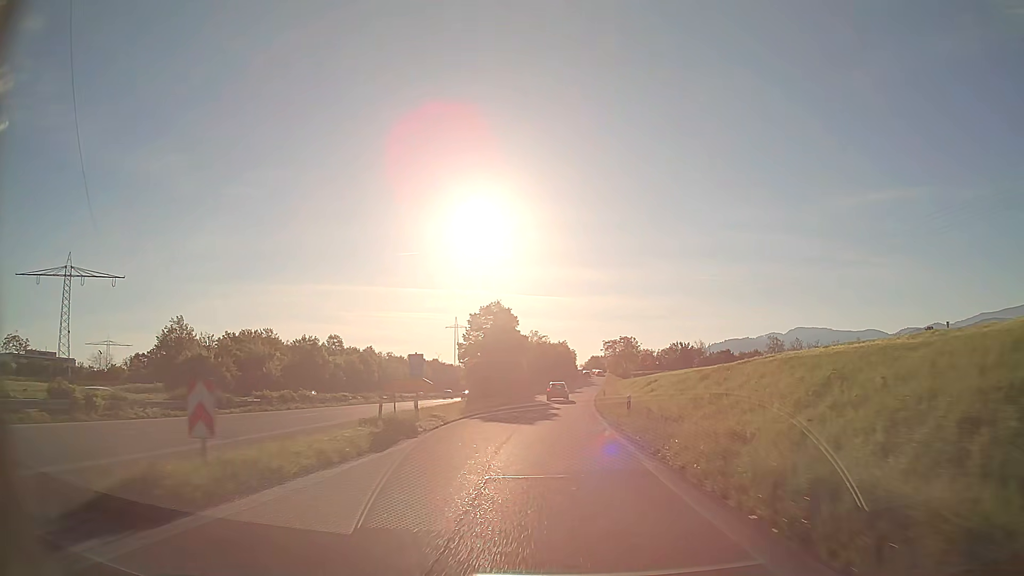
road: trunk_link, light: Day
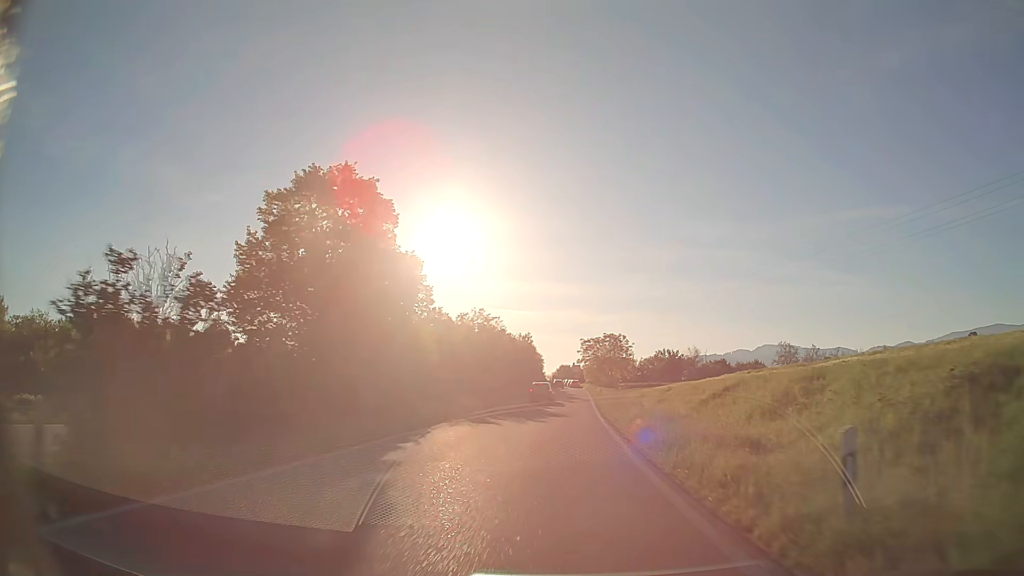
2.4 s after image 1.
(+0.8, +43.0) m; +3°
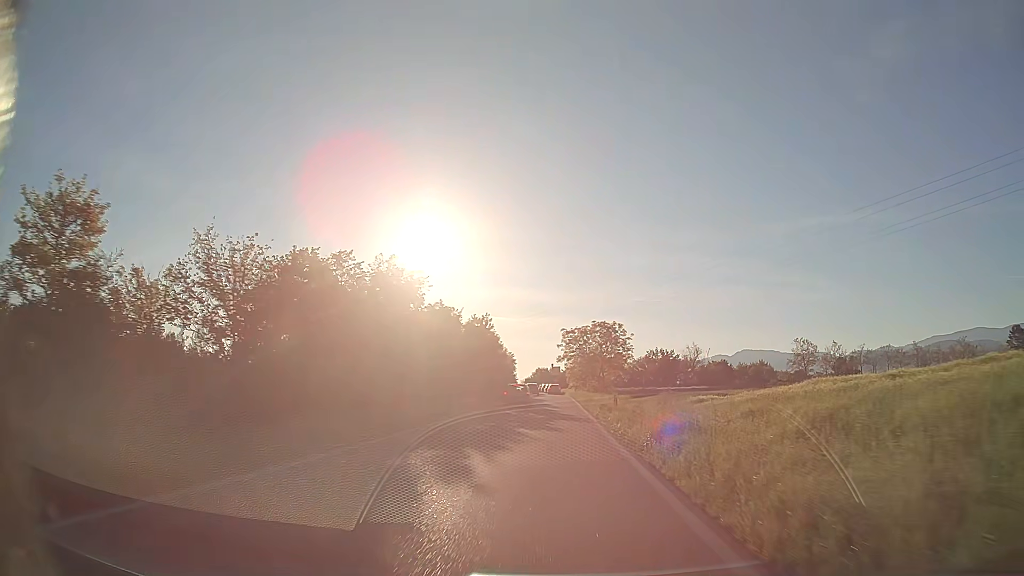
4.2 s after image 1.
(+0.6, +29.5) m; +2°
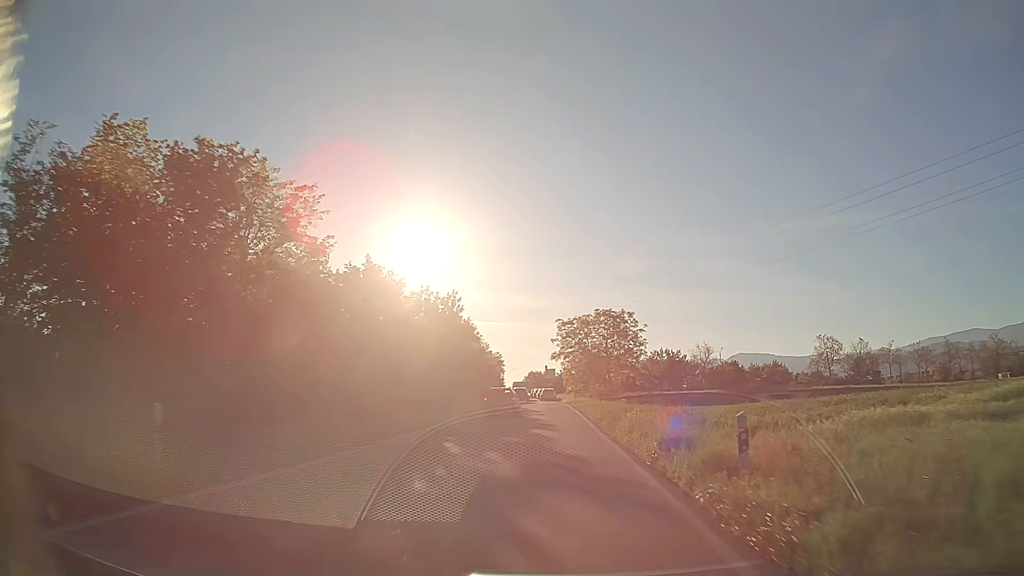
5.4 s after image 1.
(0.0, +17.6) m; 0°
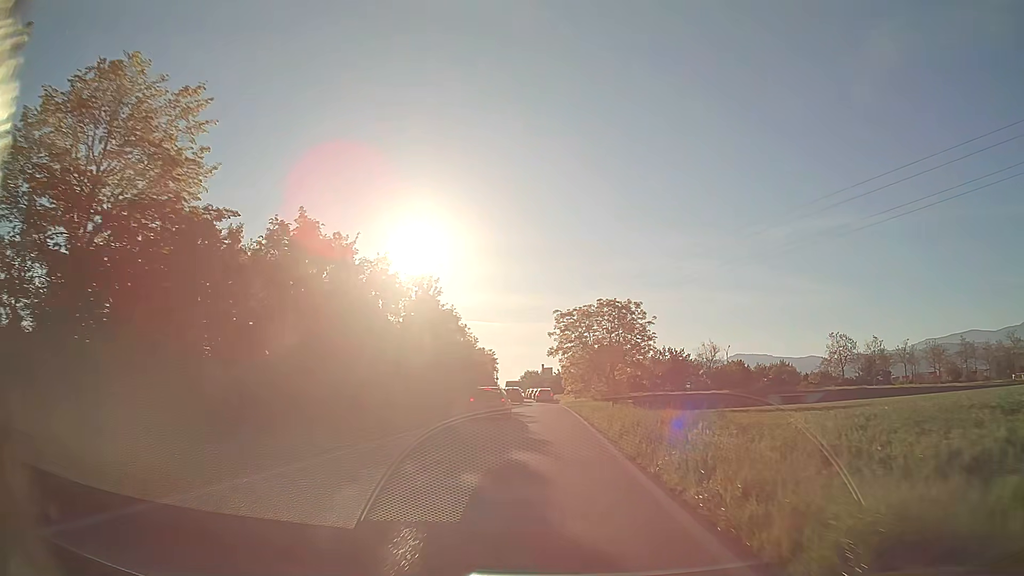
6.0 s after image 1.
(0.0, +8.0) m; 0°
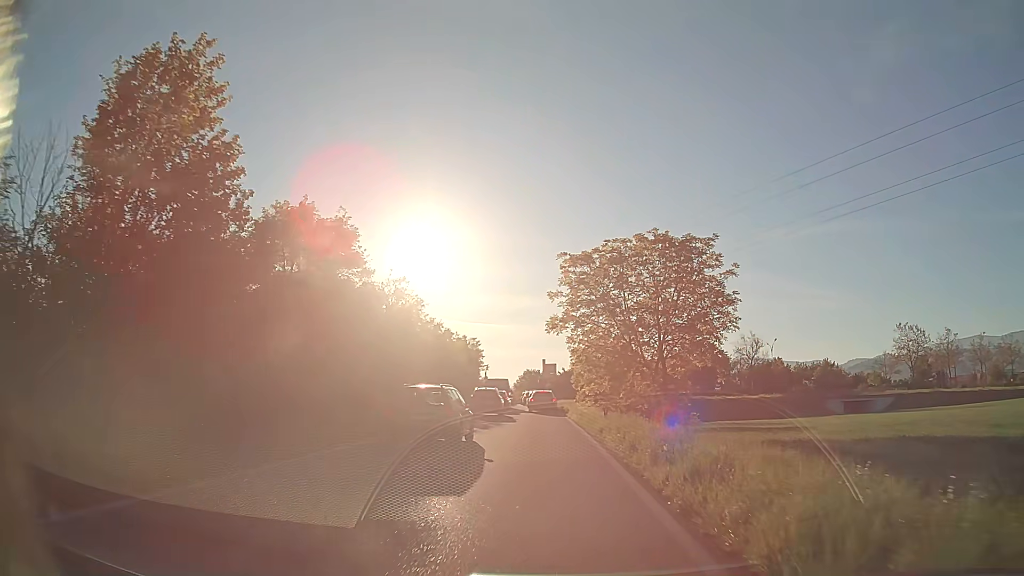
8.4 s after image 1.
(+0.2, +26.9) m; 0°
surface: asphalt
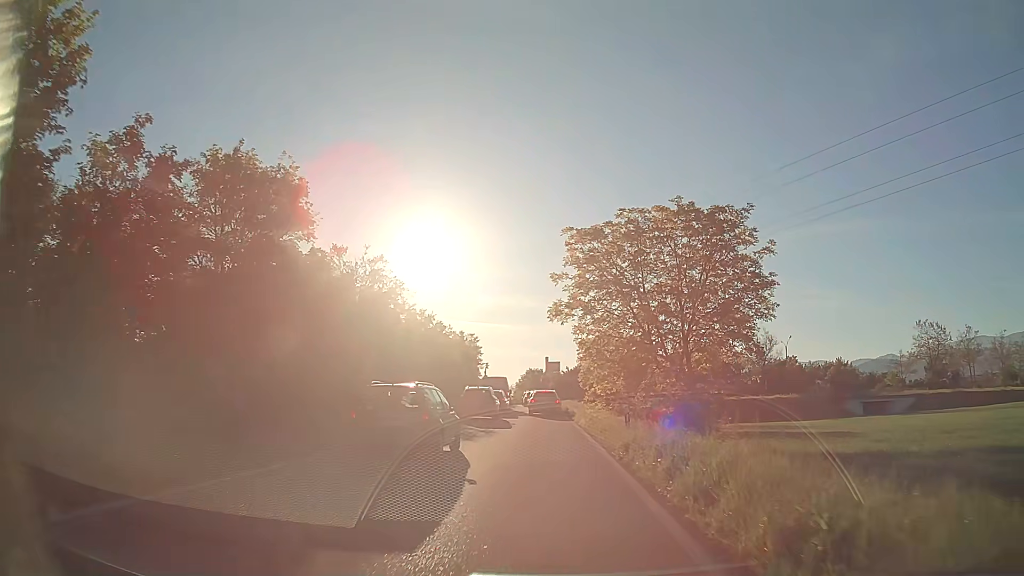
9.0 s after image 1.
(0.0, +5.5) m; -1°
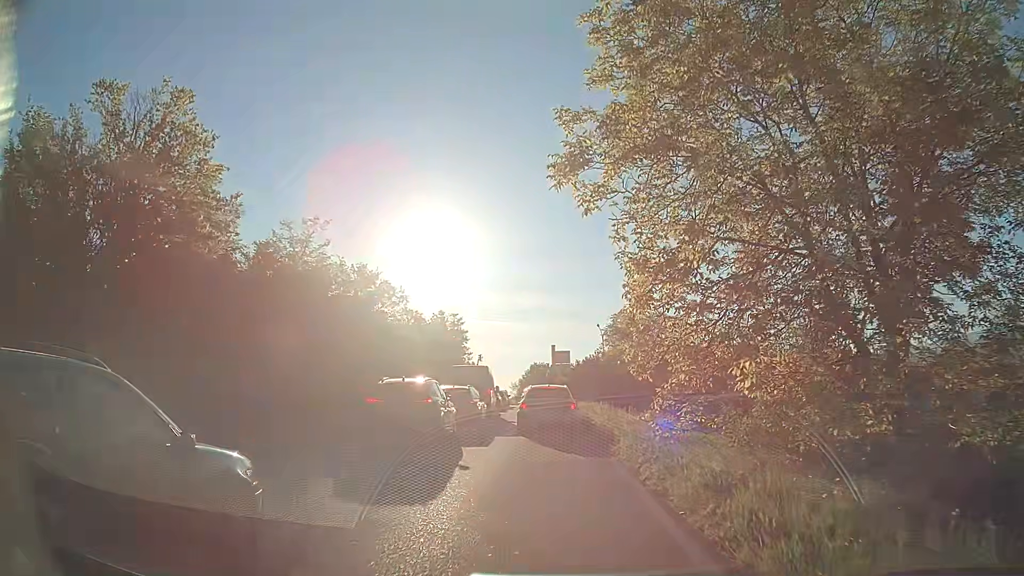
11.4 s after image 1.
(-0.1, +17.9) m; -1°
